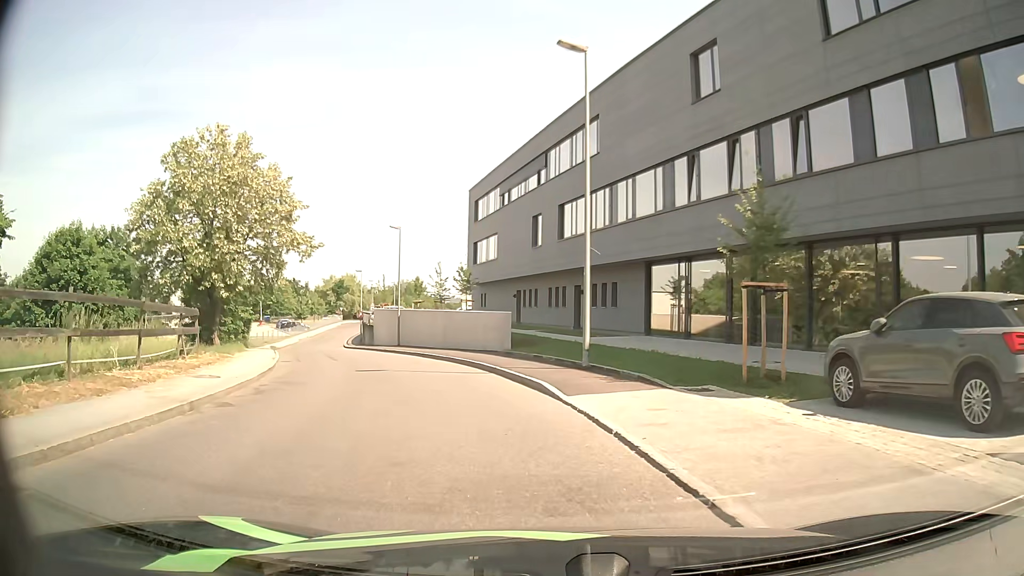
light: Day
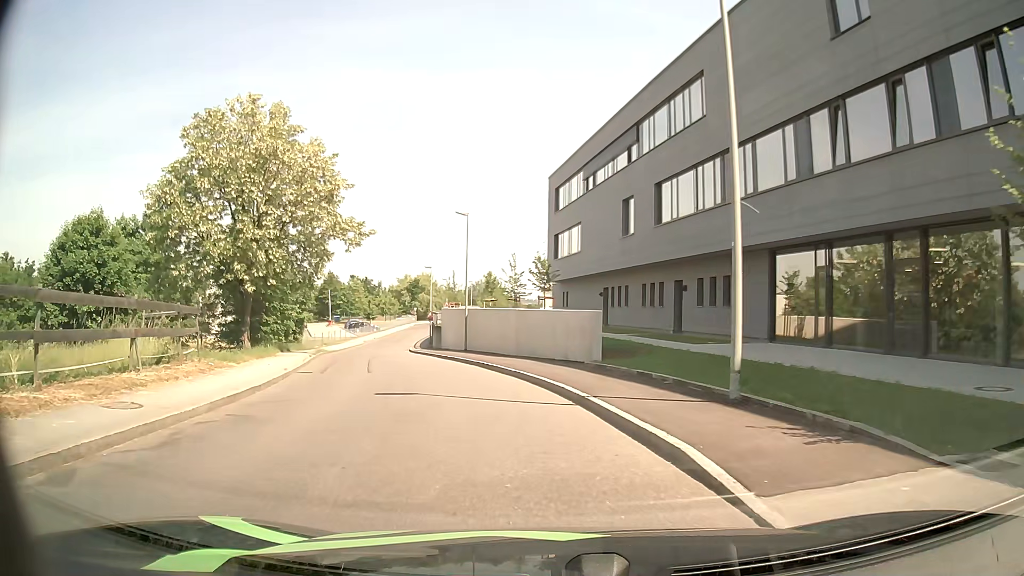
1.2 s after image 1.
(-0.4, +6.5) m; -8°
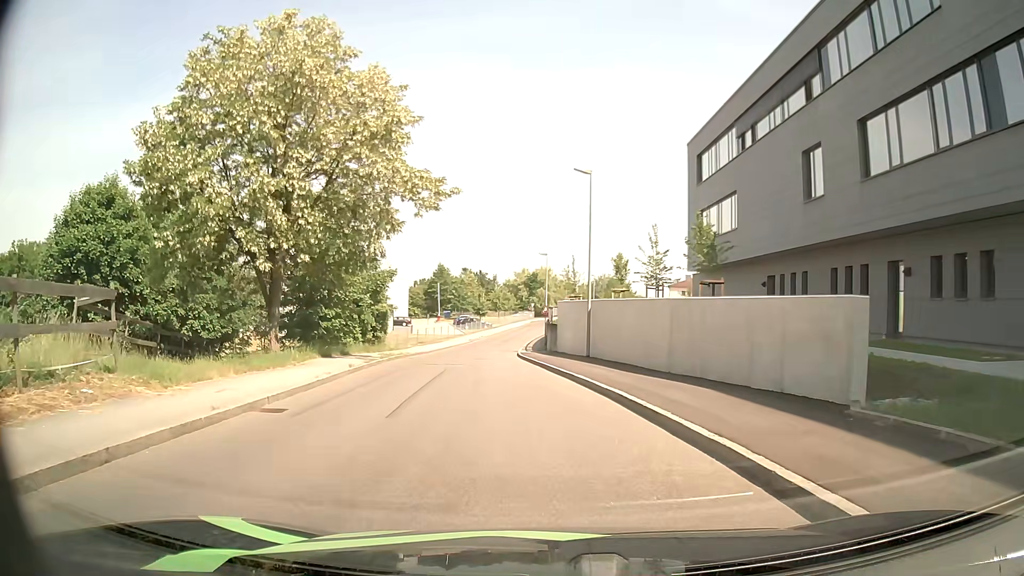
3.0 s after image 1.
(-0.7, +10.6) m; -8°
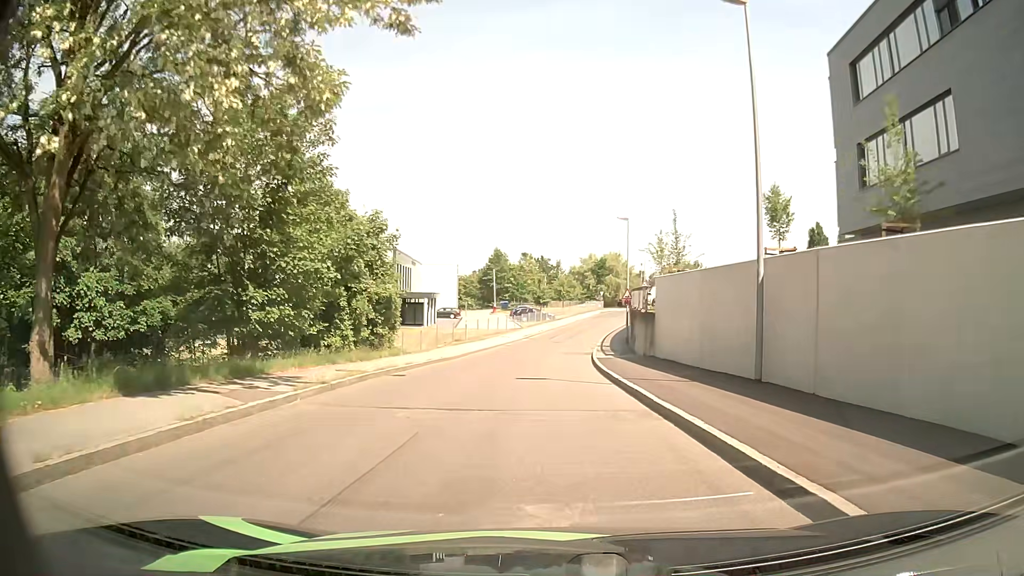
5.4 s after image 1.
(-0.9, +15.8) m; -5°
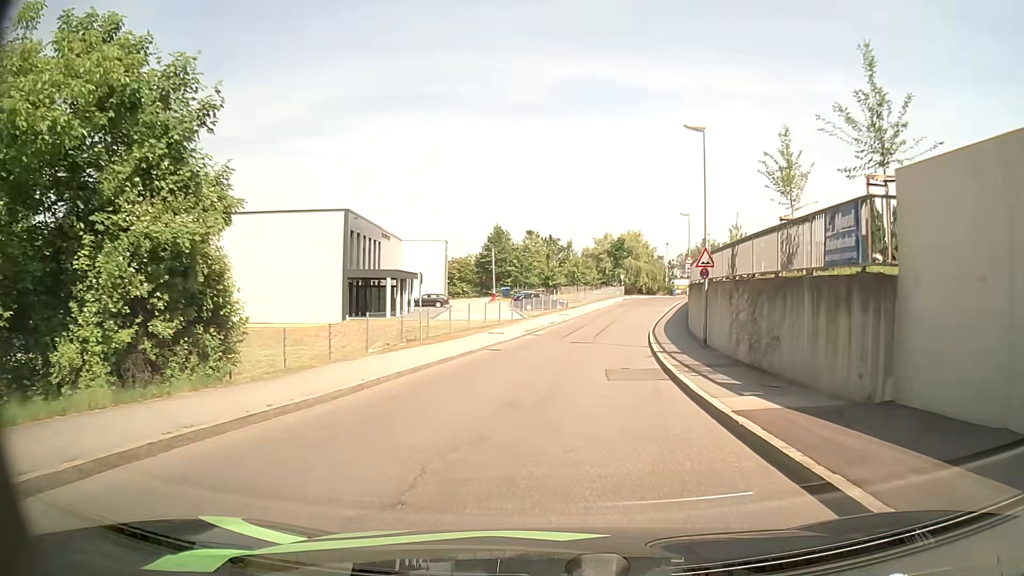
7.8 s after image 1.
(-0.5, +18.9) m; -1°
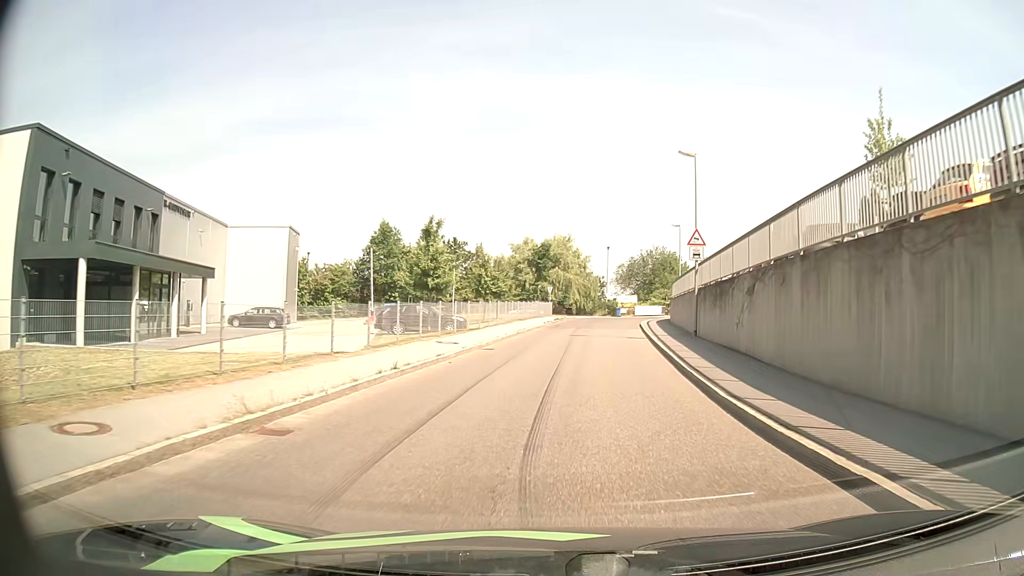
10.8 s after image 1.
(+1.4, +26.5) m; +7°
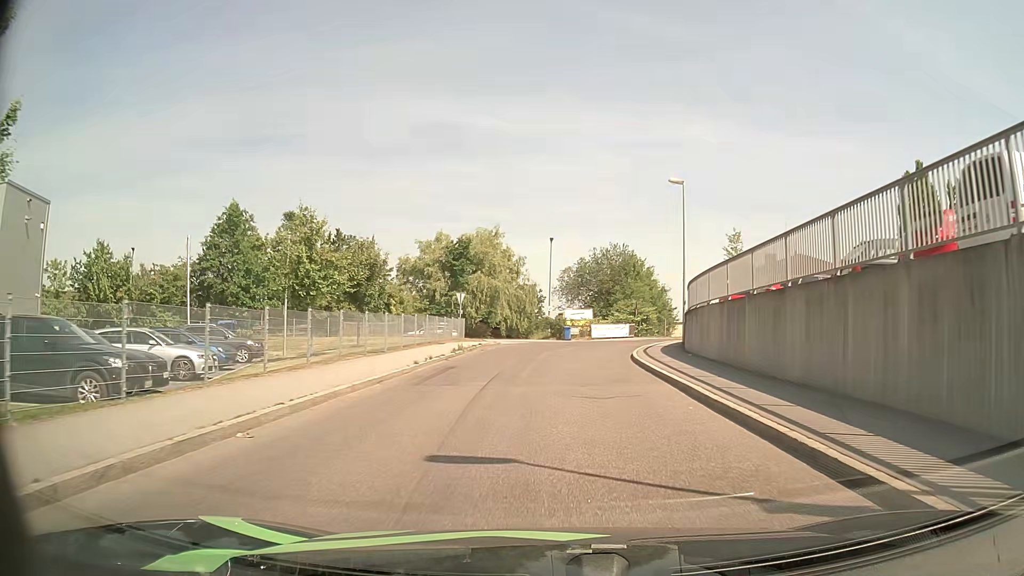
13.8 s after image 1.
(+1.4, +25.4) m; +6°
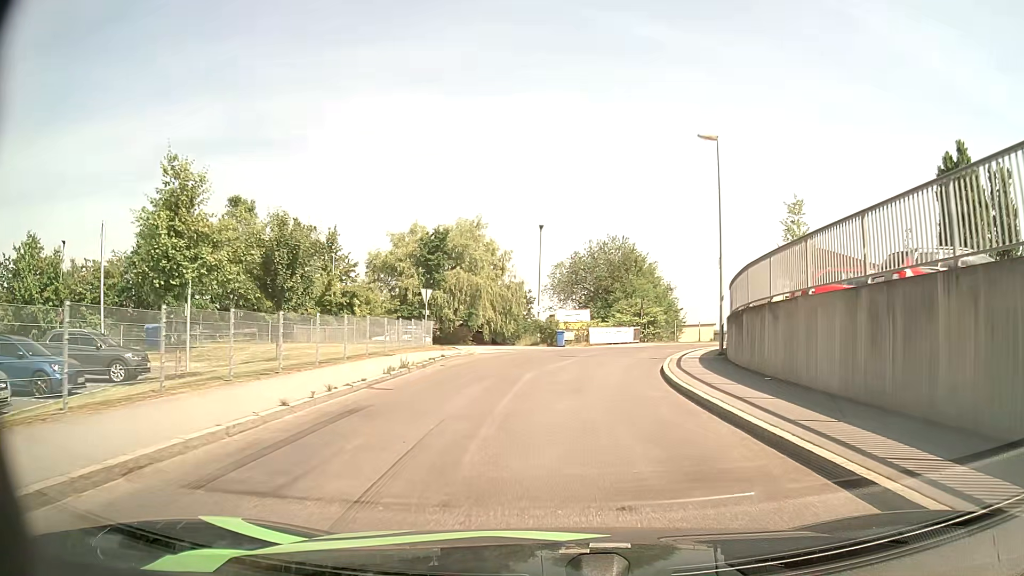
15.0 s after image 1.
(+0.1, +8.7) m; 0°
(0, +10) (+1, +20) (+3, +30) (+8, +38) (+15, +45) (+25, +48) (+35, +50) (+45, +51) (+55, +52) (+65, +52) m
